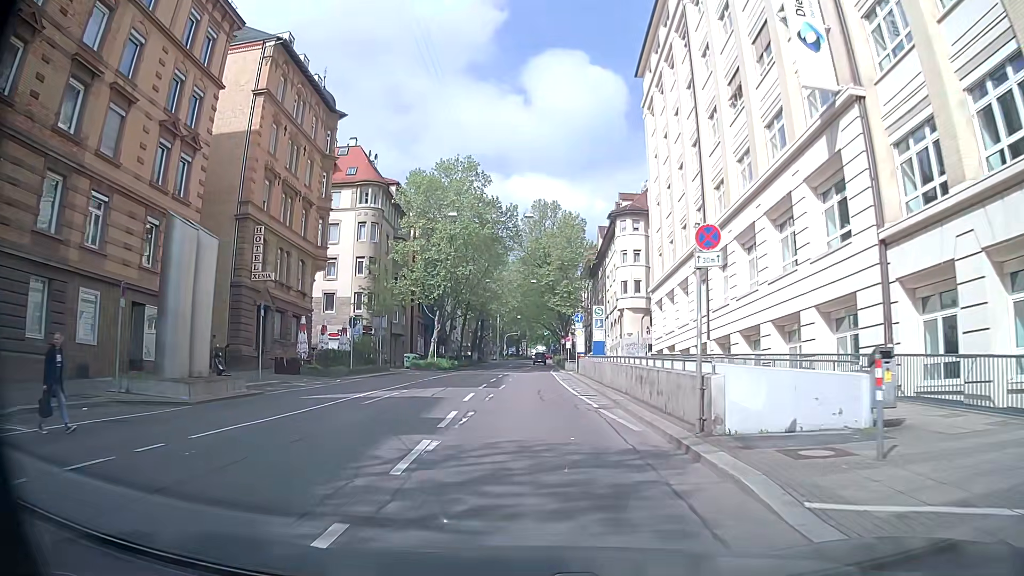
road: secondary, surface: asphalt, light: Day
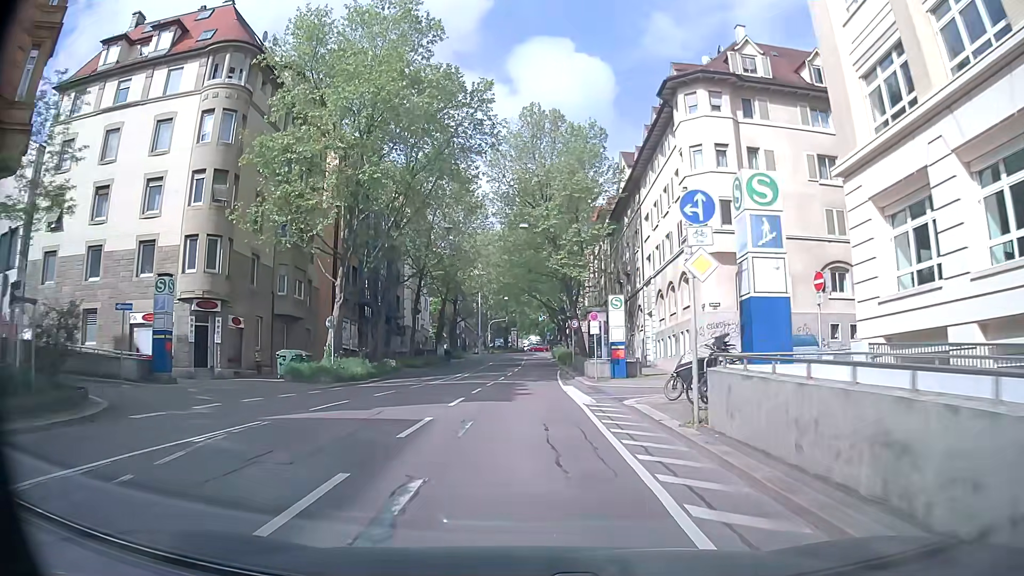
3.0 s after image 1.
(+0.1, +31.3) m; 0°
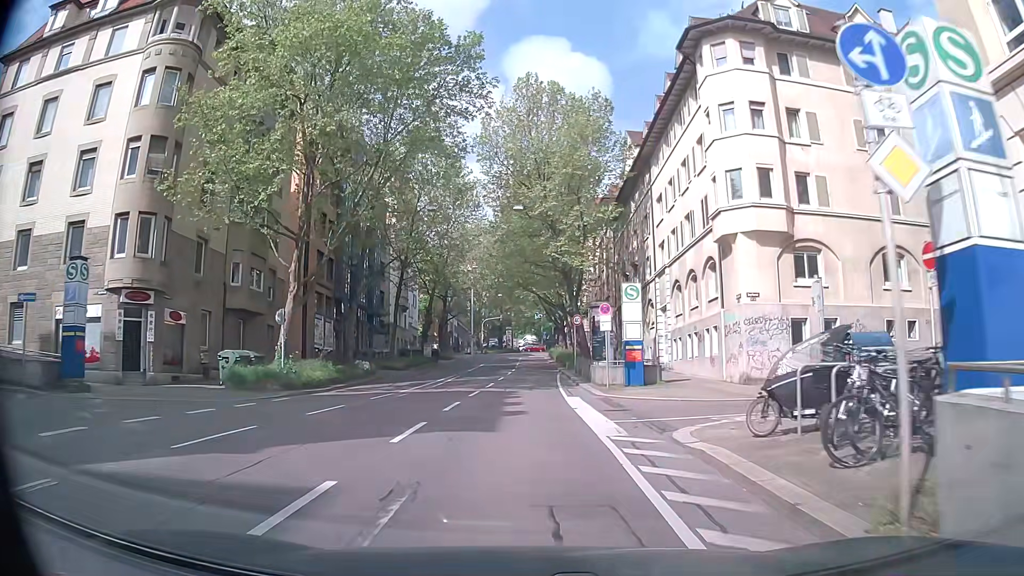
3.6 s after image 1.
(+0.1, +6.2) m; +1°
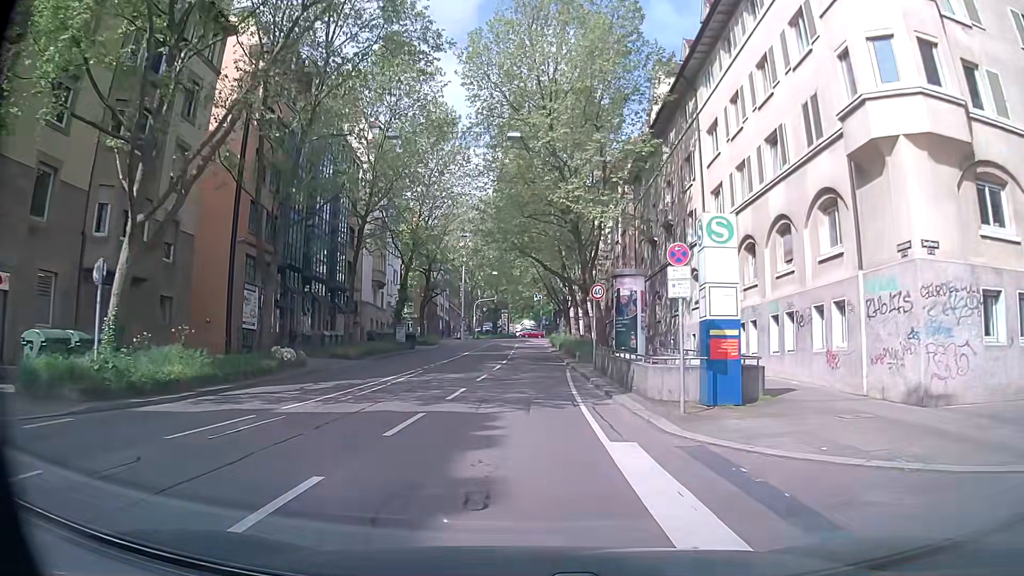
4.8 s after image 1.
(0.0, +12.4) m; 0°
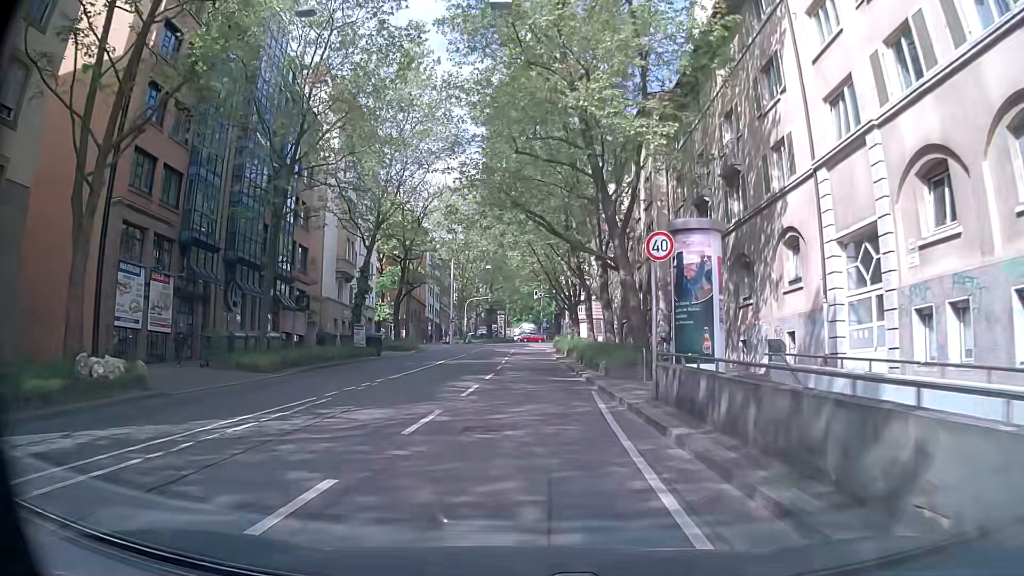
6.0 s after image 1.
(0.0, +12.5) m; 0°
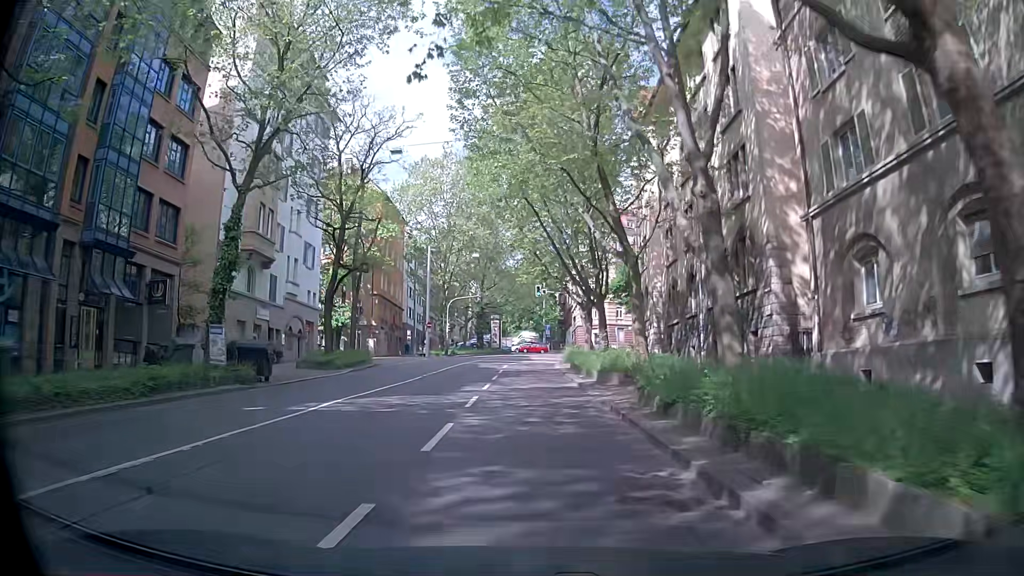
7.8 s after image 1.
(-0.3, +19.0) m; 0°
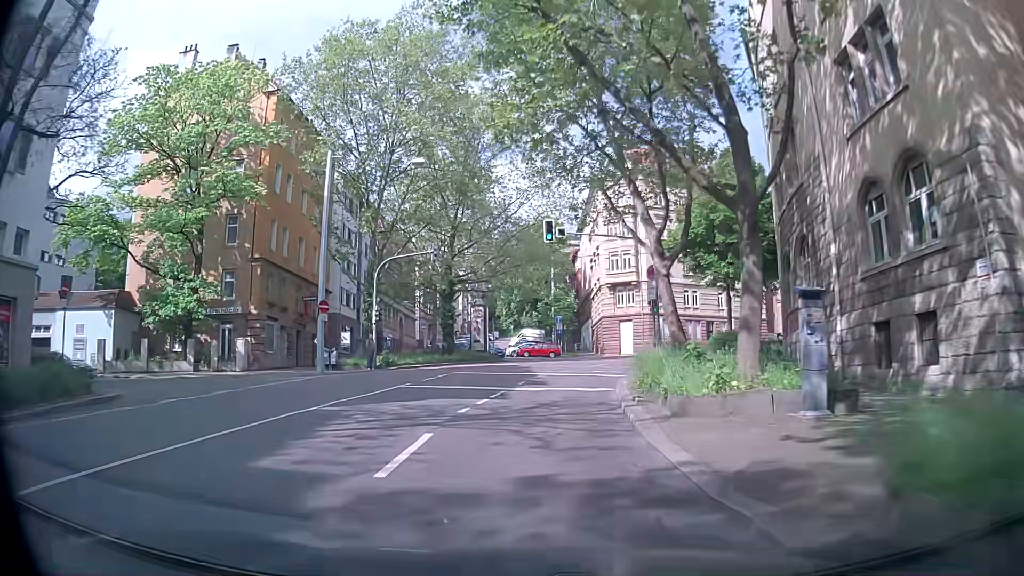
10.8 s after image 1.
(-0.3, +32.3) m; -1°
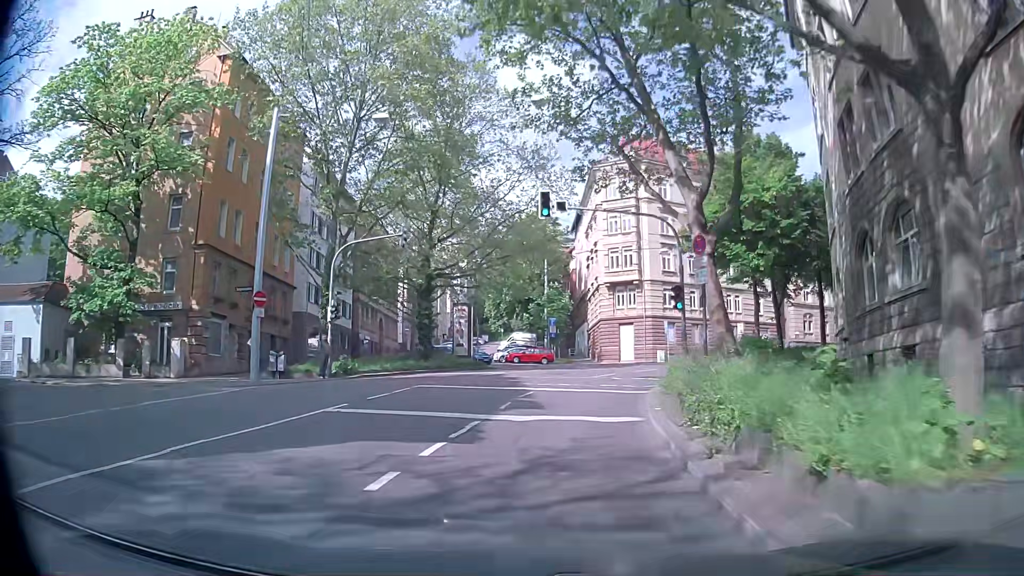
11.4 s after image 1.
(0.0, +6.5) m; 0°
(0, +10) (+2, +20) (+5, +29) (+10, +38) (+16, +46) (+24, +52) (+33, +57) (+42, +61) (+51, +66) (+60, +70) m
